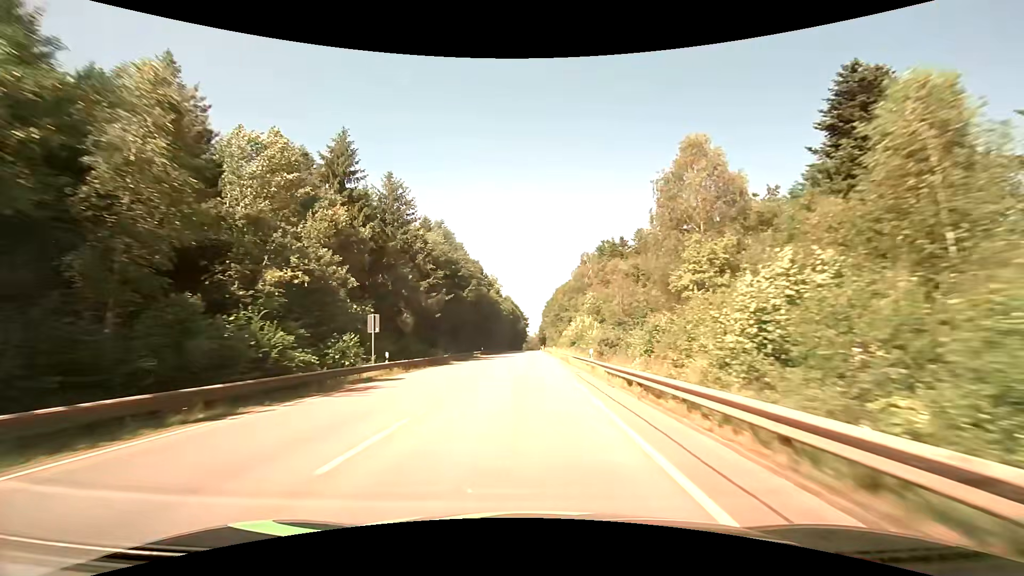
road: secondary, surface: asphalt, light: Day
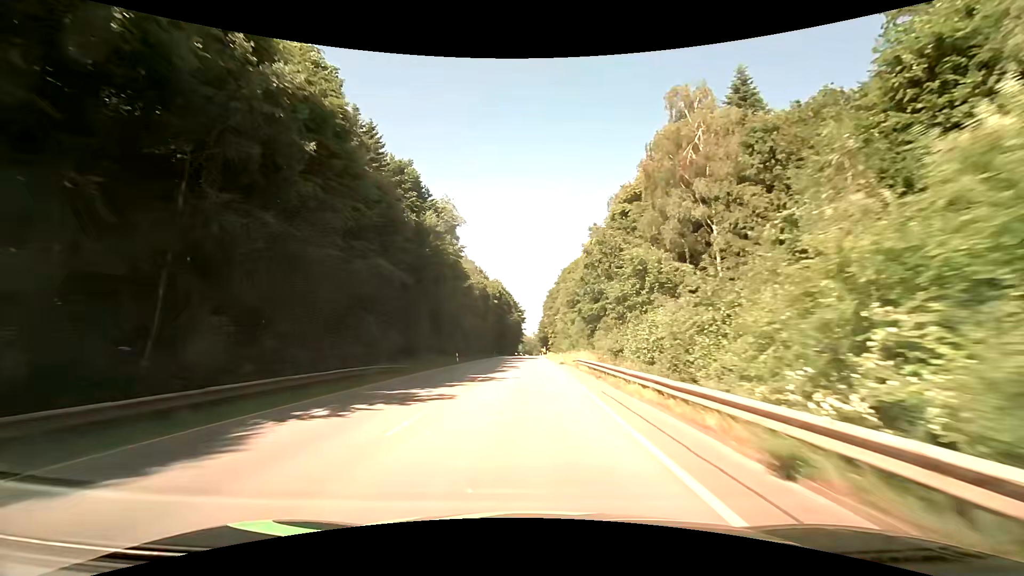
(-0.7, +70.4) m; -1°
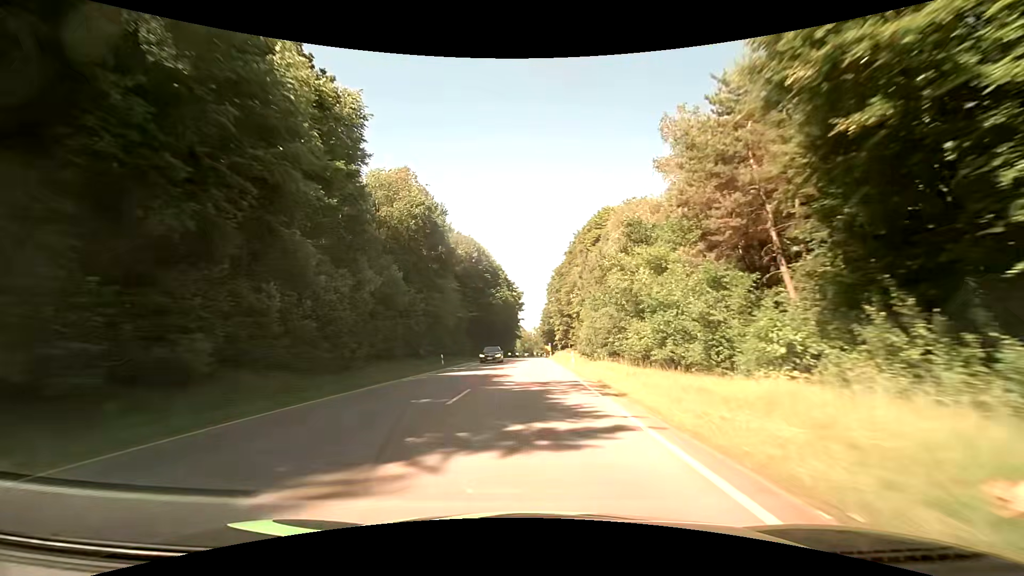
(+0.1, +56.4) m; 0°
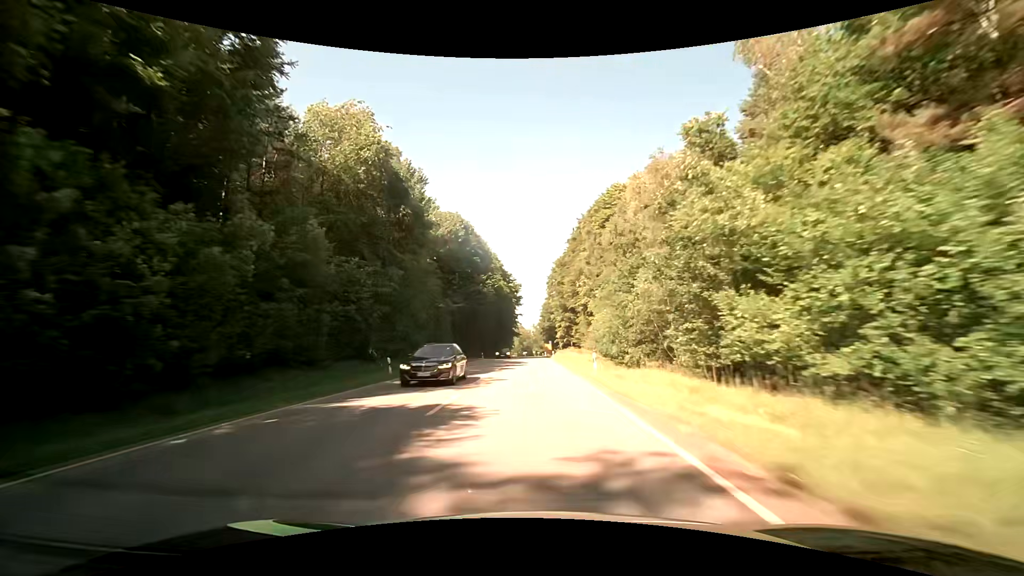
(0.0, +14.1) m; -1°
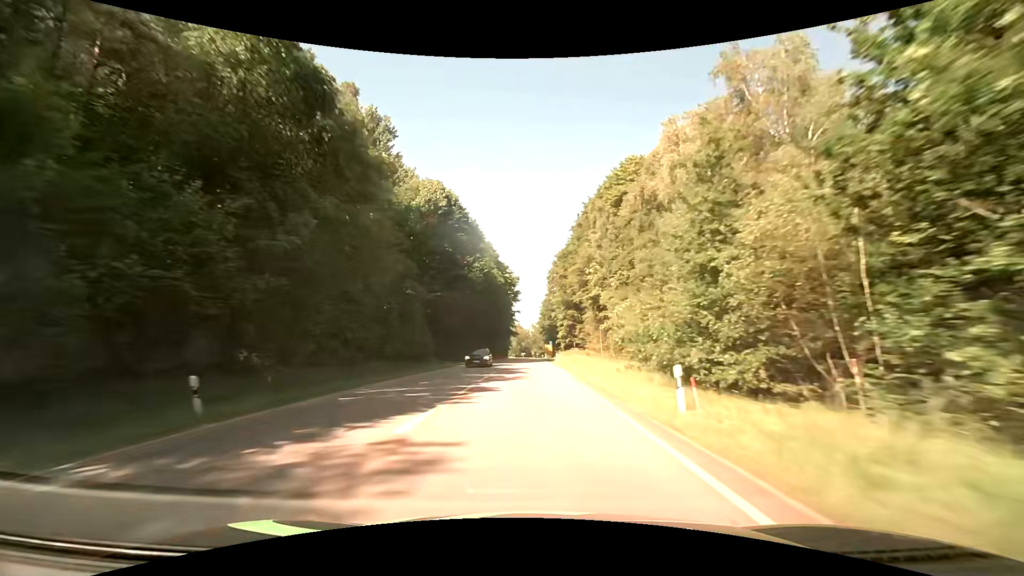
(+0.1, +14.1) m; 0°
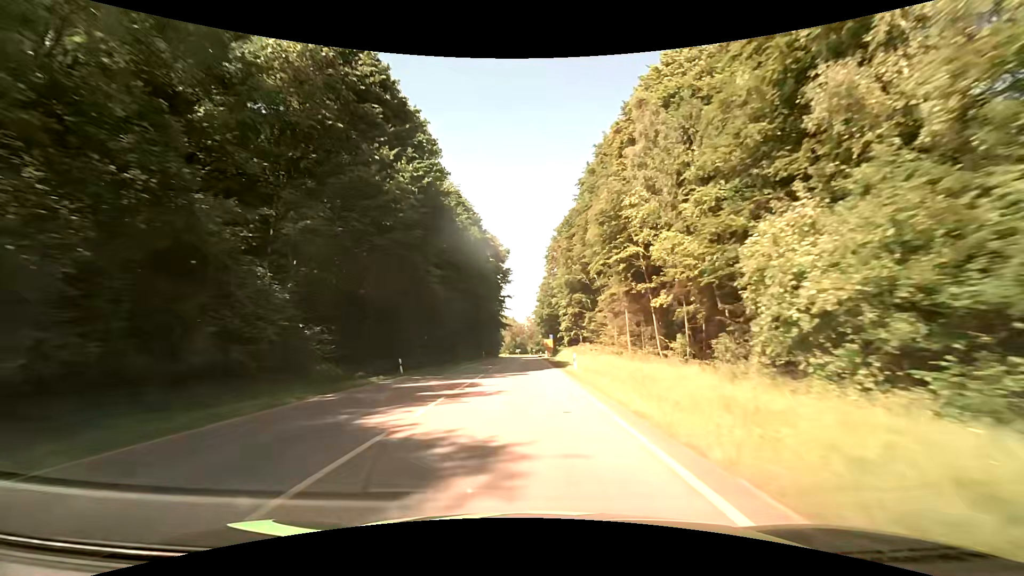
(+0.3, +28.2) m; +1°
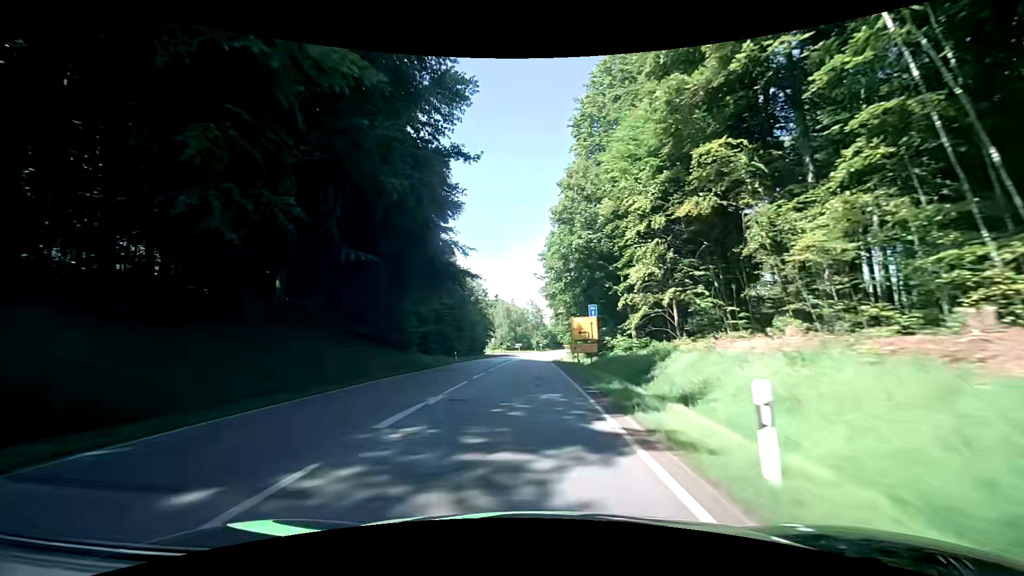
(-0.1, +68.1) m; 0°
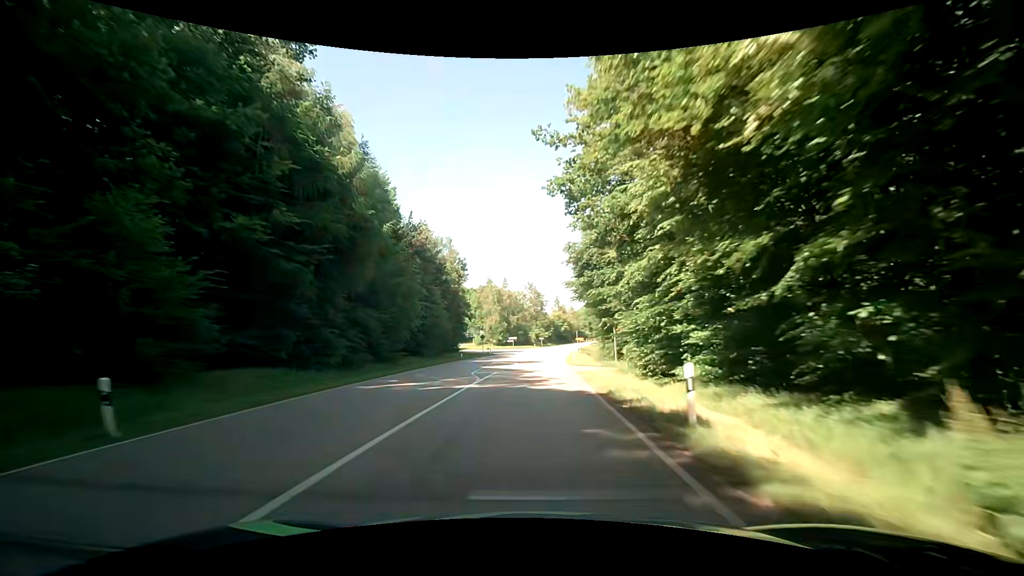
(-0.2, +38.8) m; 0°
(0, +10) (0, +20) (0, +30) (0, +40) (0, +50) (0, +60) (0, +70) (+1, +80) (+2, +90) (+2, +100) m
